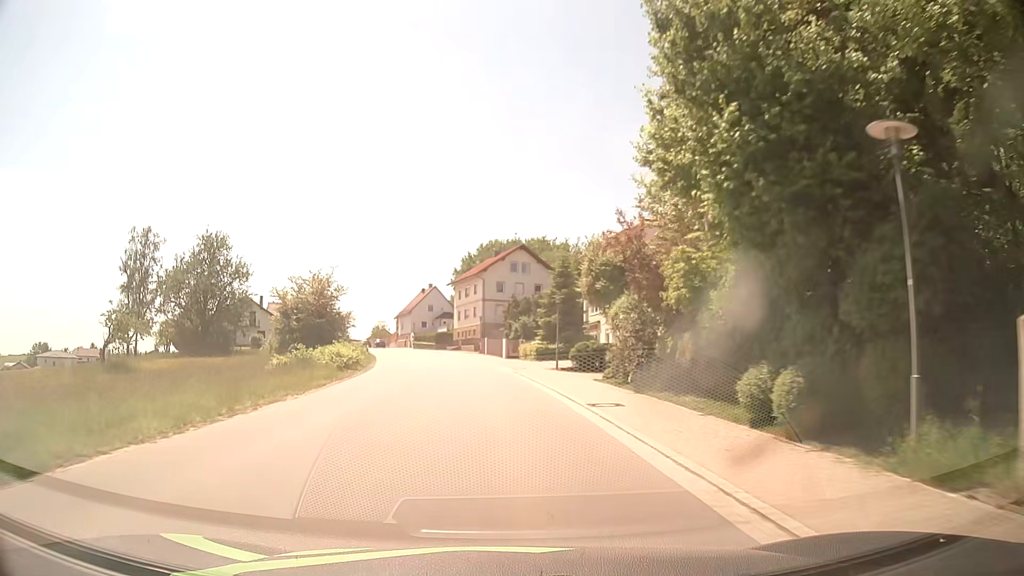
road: tertiary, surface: asphalt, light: Day
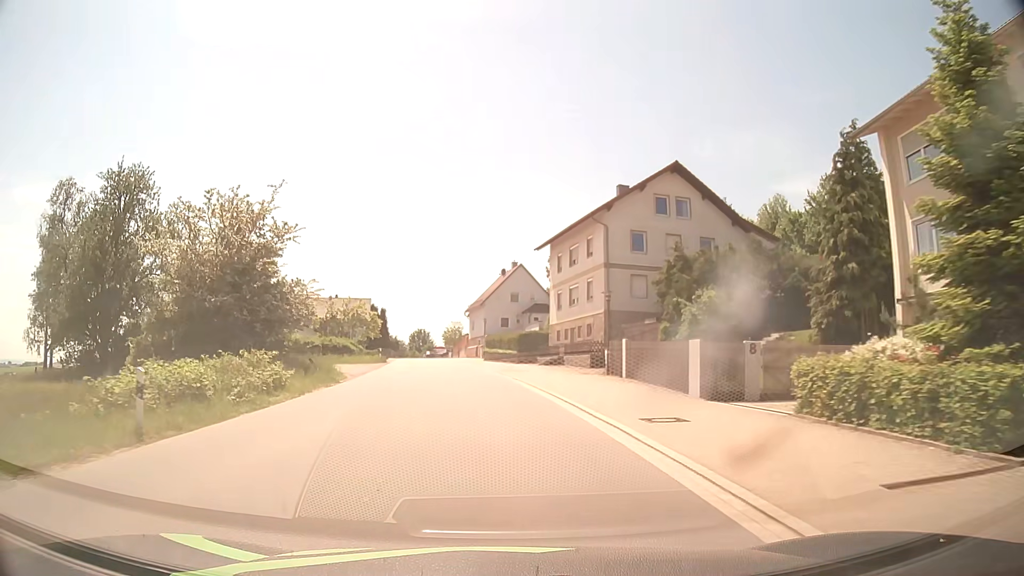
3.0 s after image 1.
(-2.7, +38.1) m; -8°
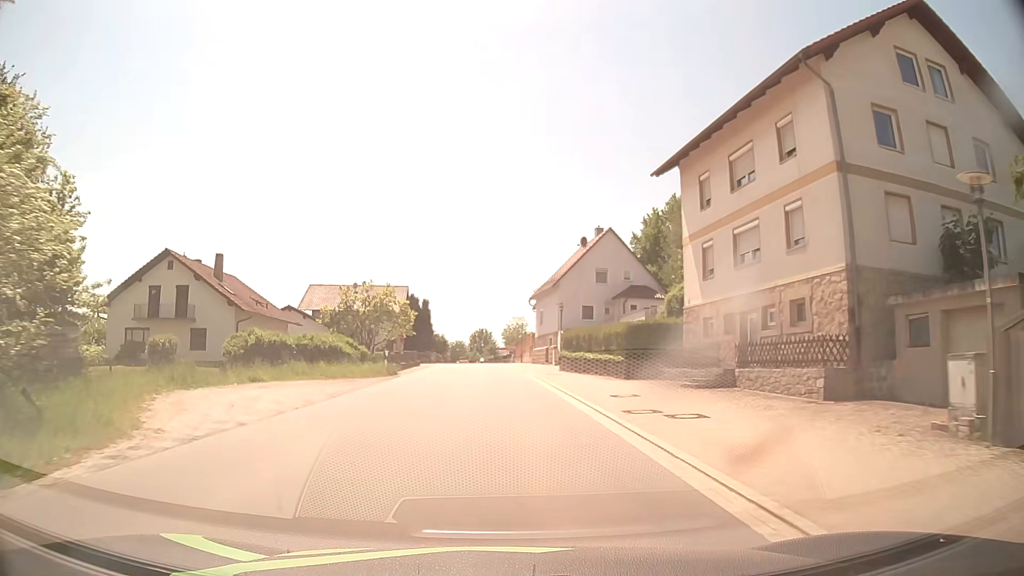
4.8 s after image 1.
(-1.2, +22.7) m; -6°
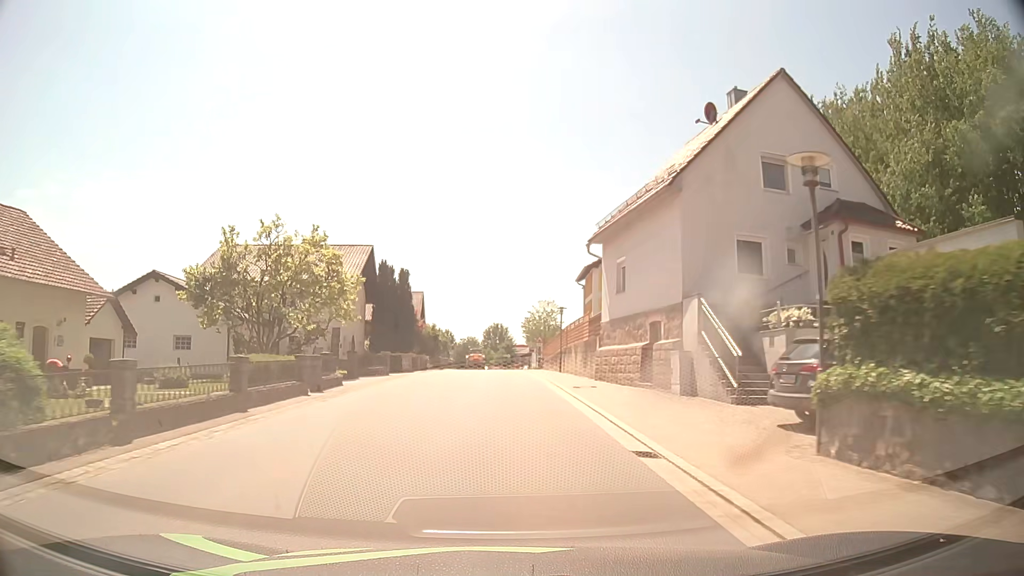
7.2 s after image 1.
(-0.6, +30.5) m; -1°
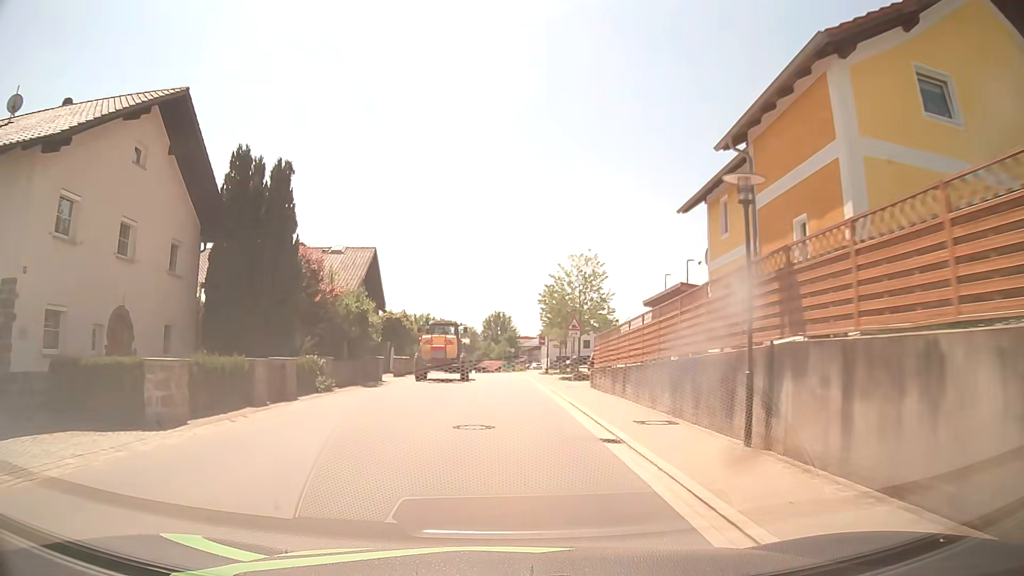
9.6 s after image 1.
(-0.1, +30.7) m; 0°
(0, +10) (0, +20) (0, +30) (0, +40) (-1, +50) (-1, +60) (-1, +70) (-2, +80) (-2, +90) (-3, +100) m
